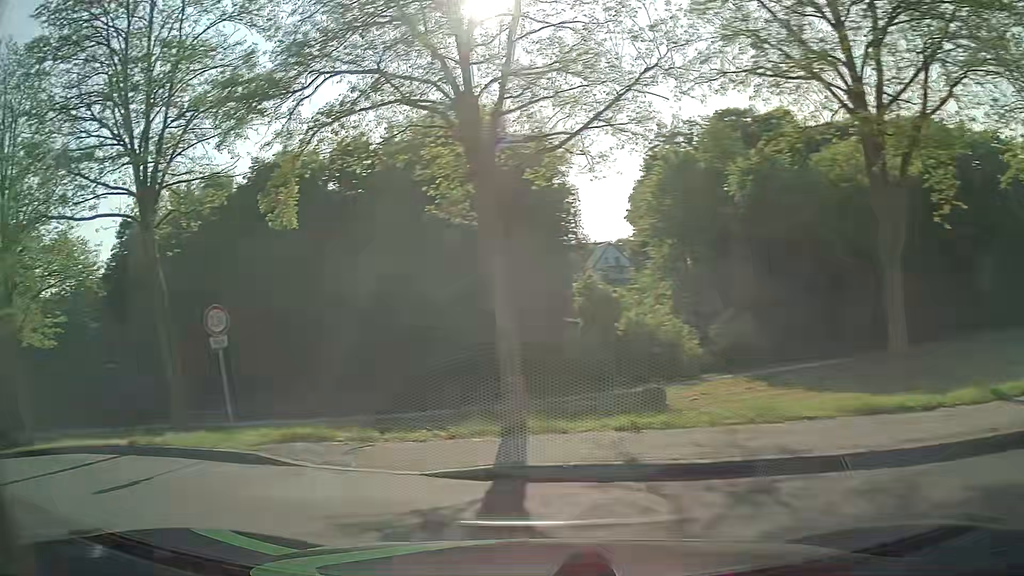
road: unclassified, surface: asphalt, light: Day
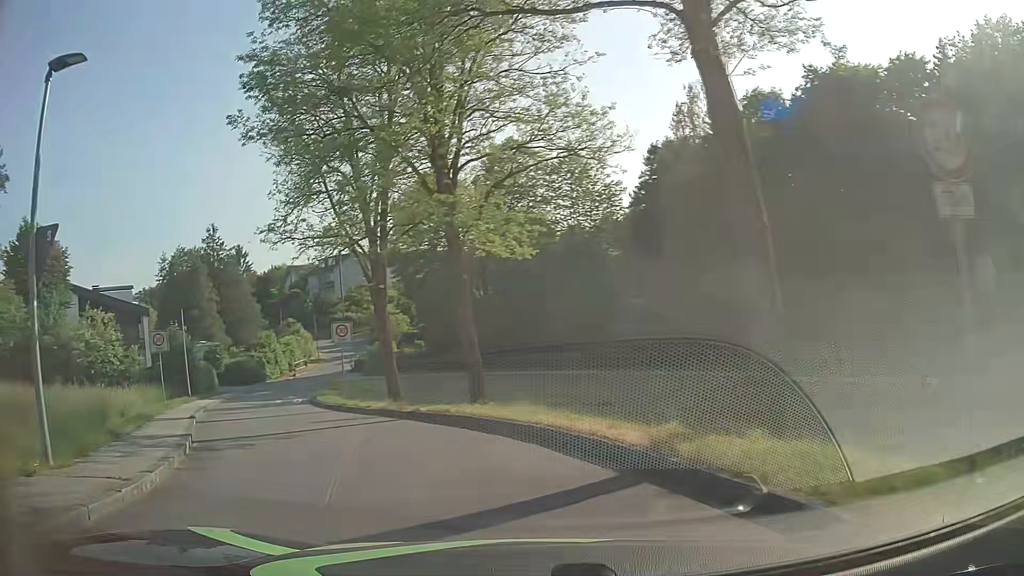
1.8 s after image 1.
(-3.9, +8.3) m; -45°
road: residential
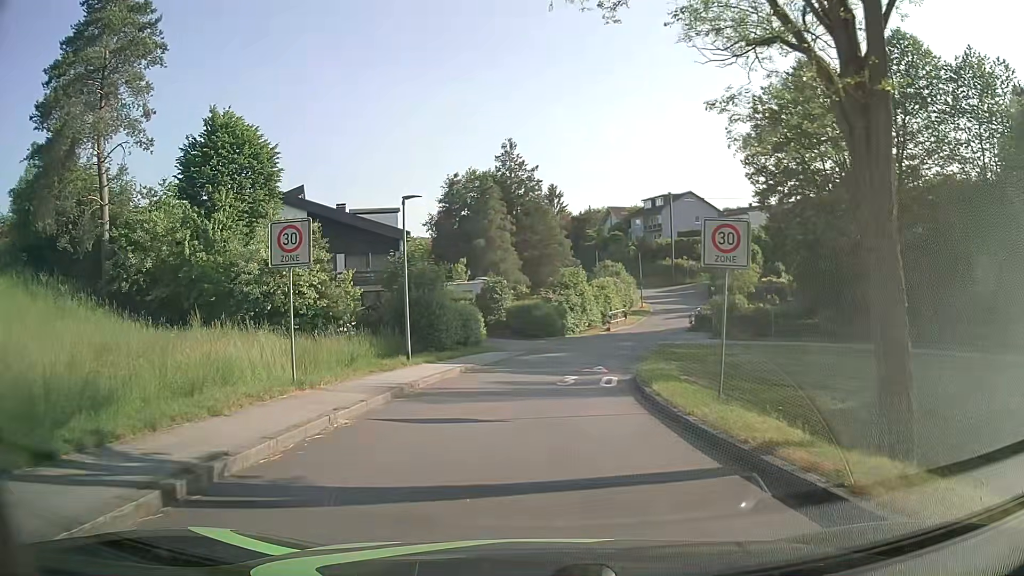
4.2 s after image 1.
(-4.8, +15.6) m; -27°
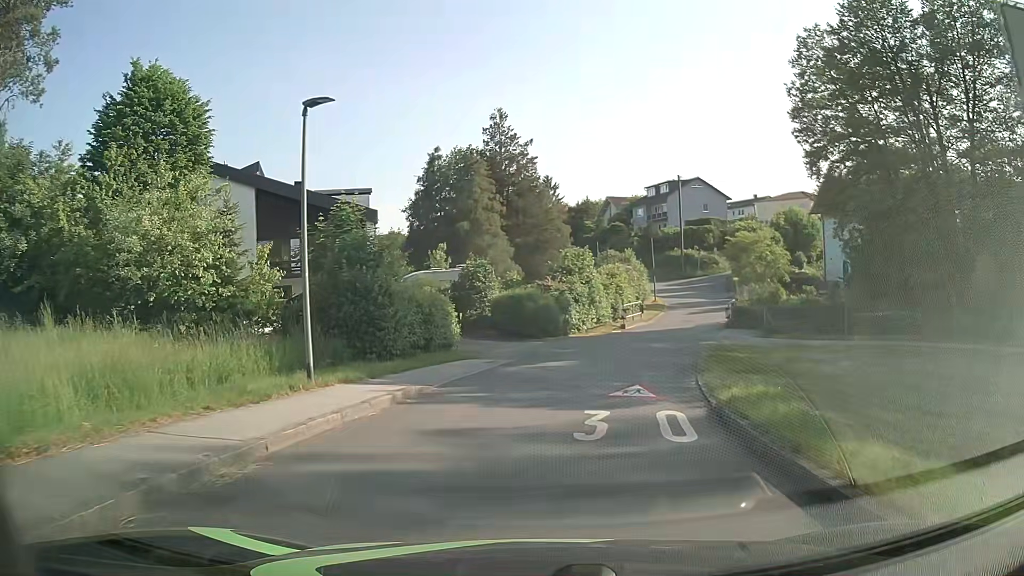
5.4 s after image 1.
(0.0, +8.9) m; 0°
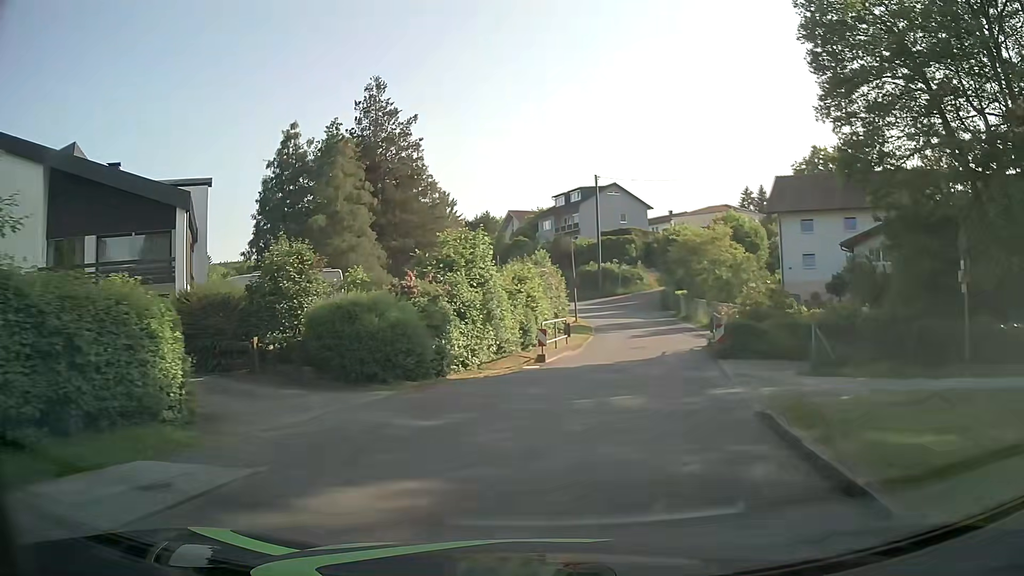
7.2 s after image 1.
(+1.0, +13.0) m; +9°
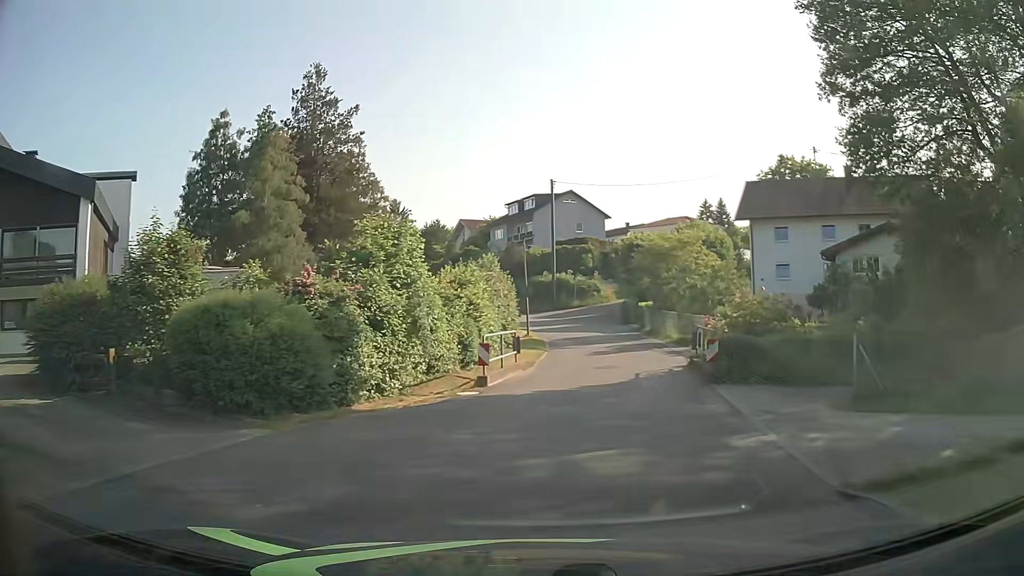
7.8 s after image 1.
(+0.1, +4.3) m; +3°
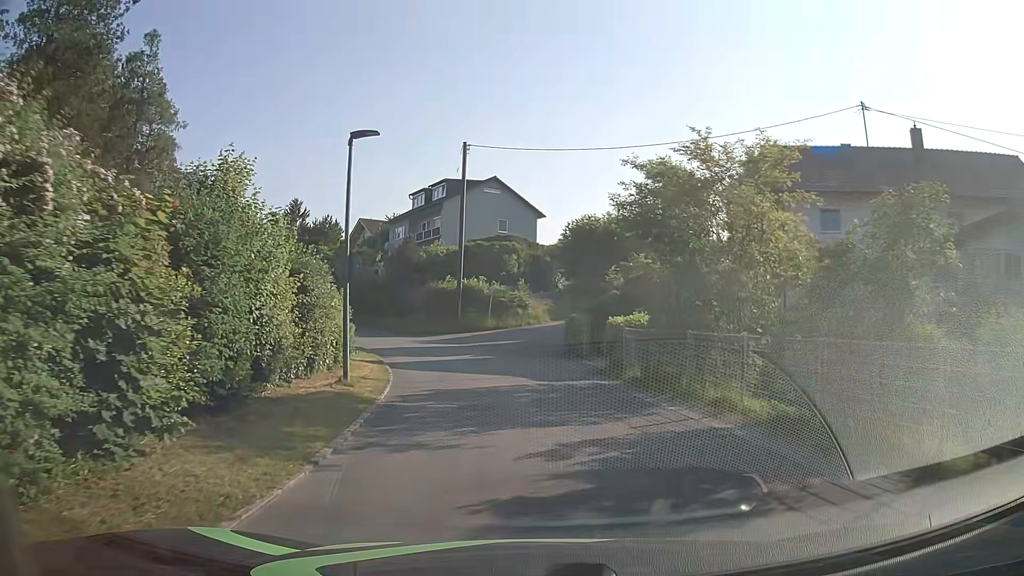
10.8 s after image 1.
(+1.8, +20.1) m; +7°
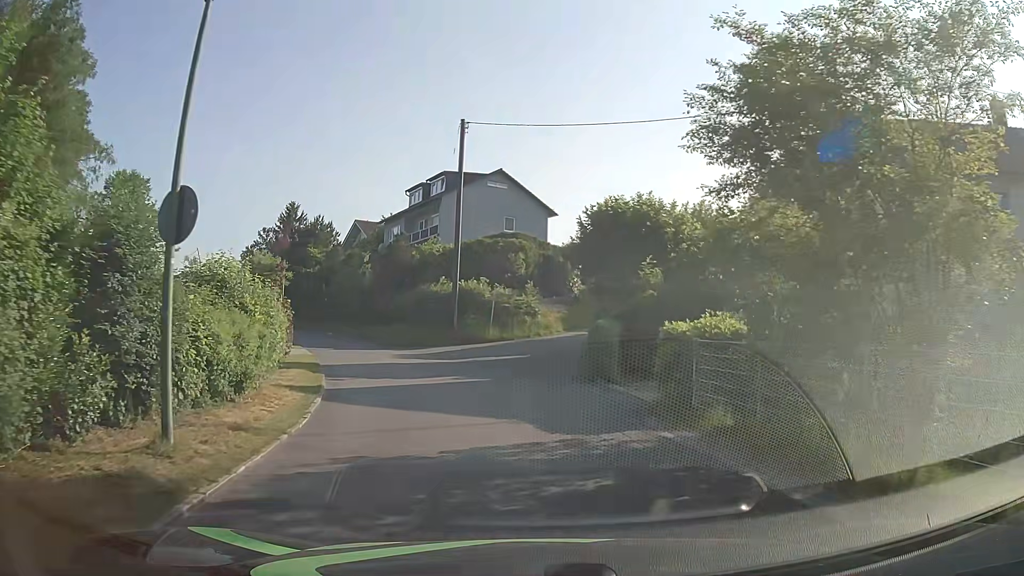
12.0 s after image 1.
(0.0, +7.0) m; 0°
